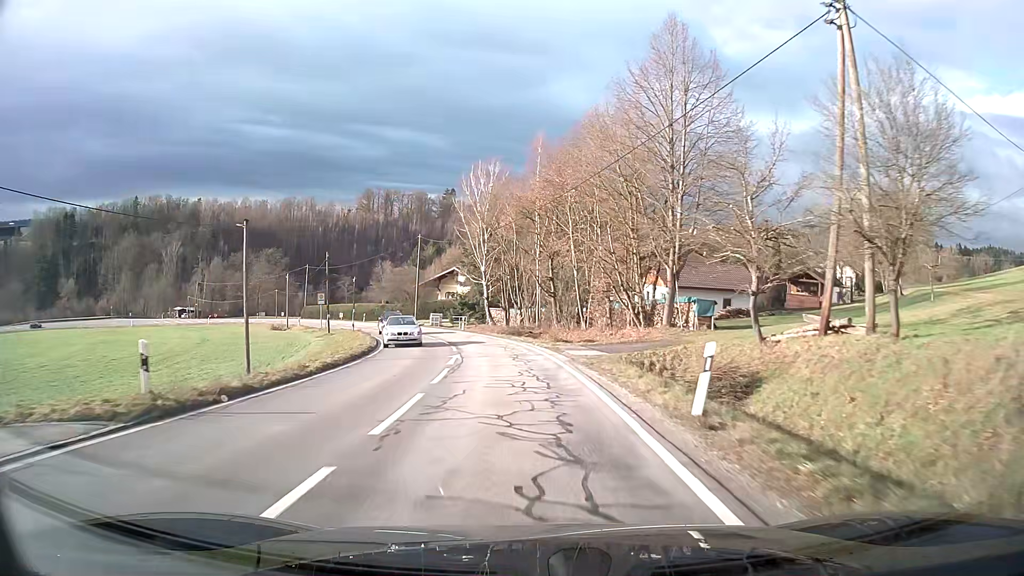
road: tertiary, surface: asphalt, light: Day
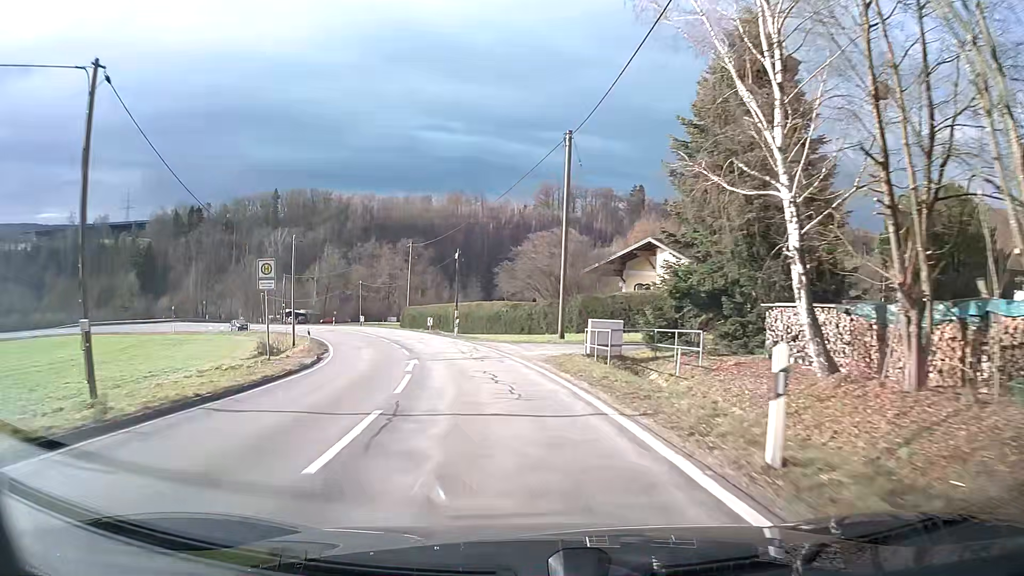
(-5.7, +45.0) m; -17°
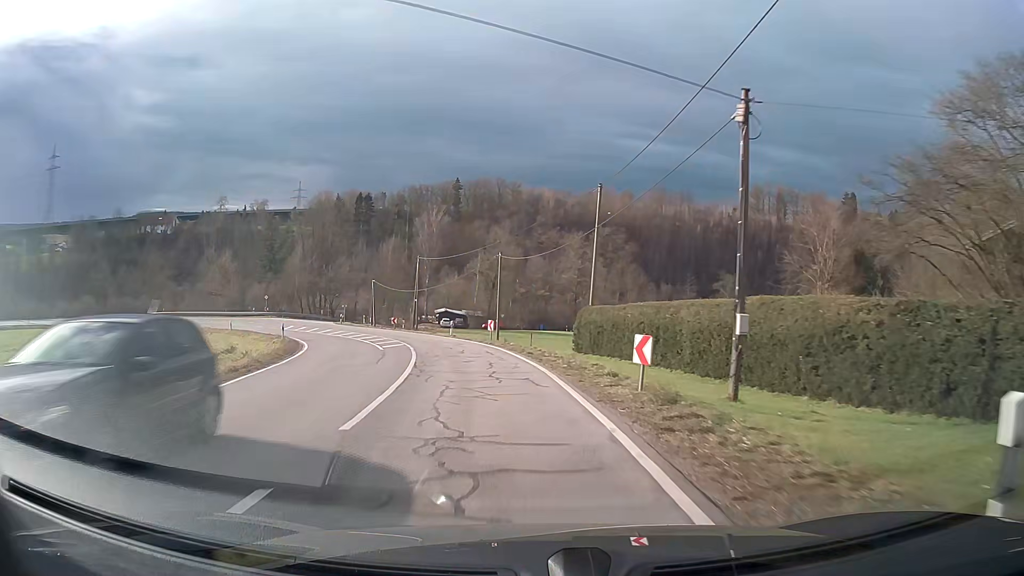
(-5.4, +35.9) m; -17°
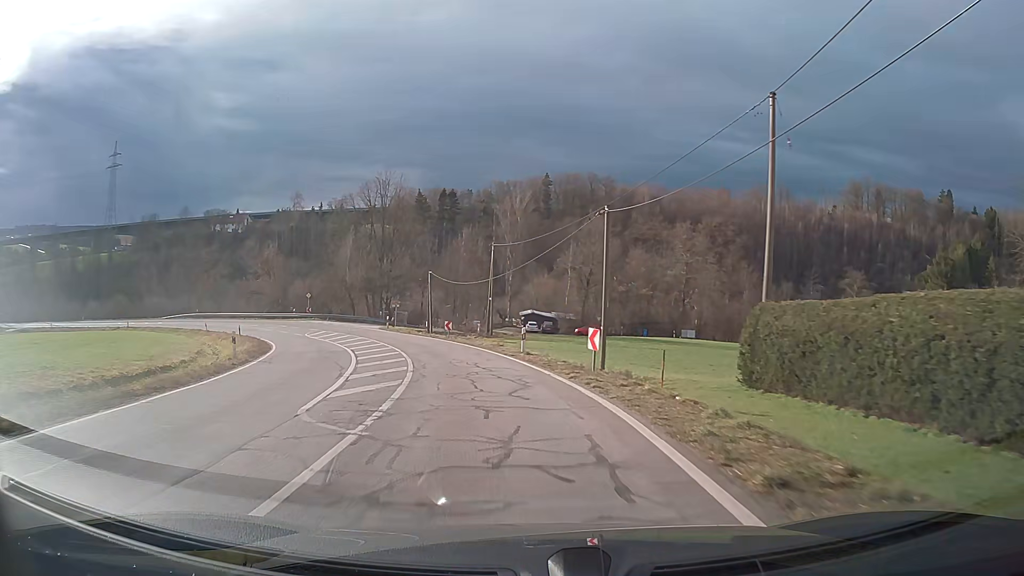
(-1.2, +17.2) m; -8°
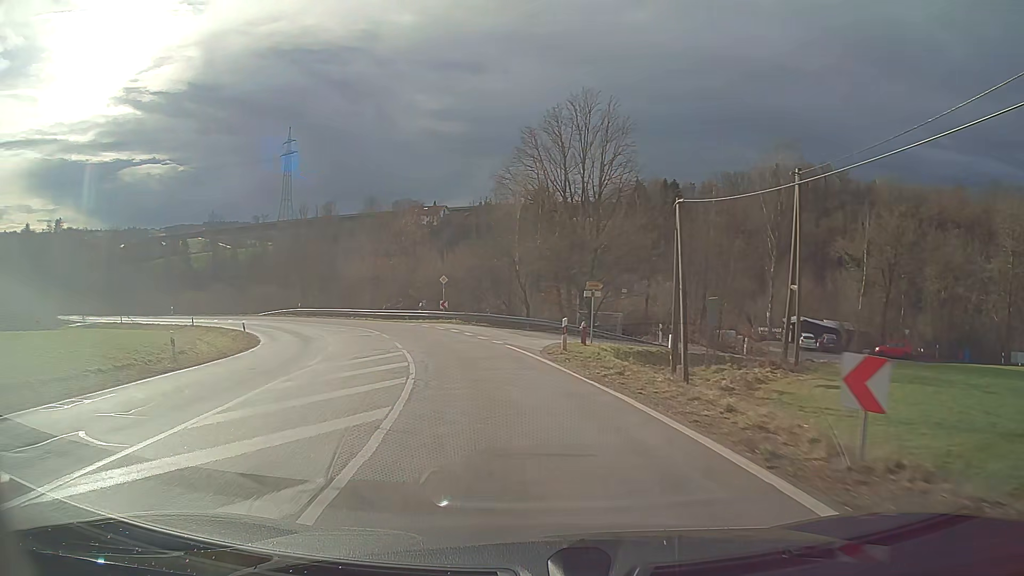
(-5.5, +33.5) m; -18°
